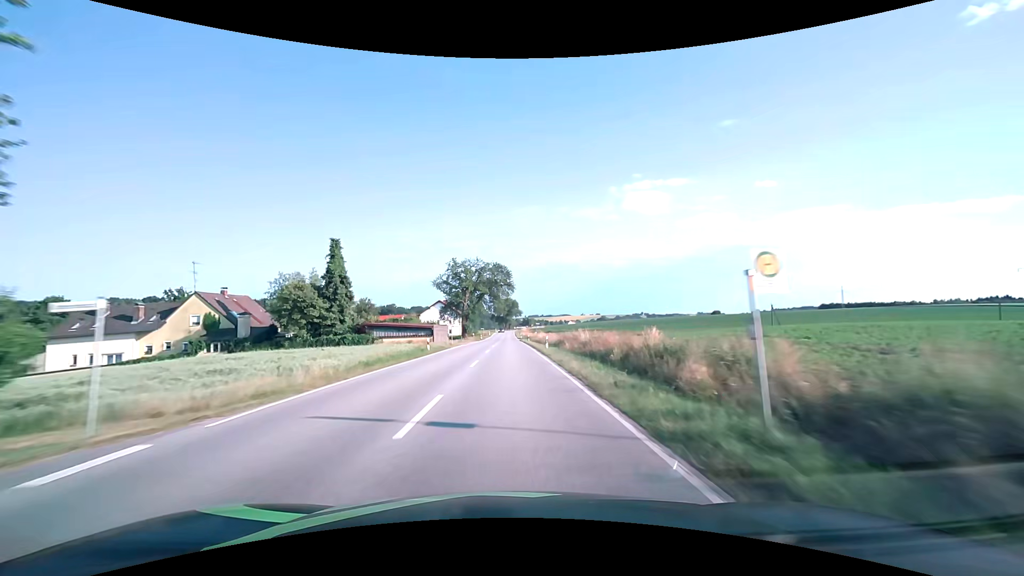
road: secondary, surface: asphalt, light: Day
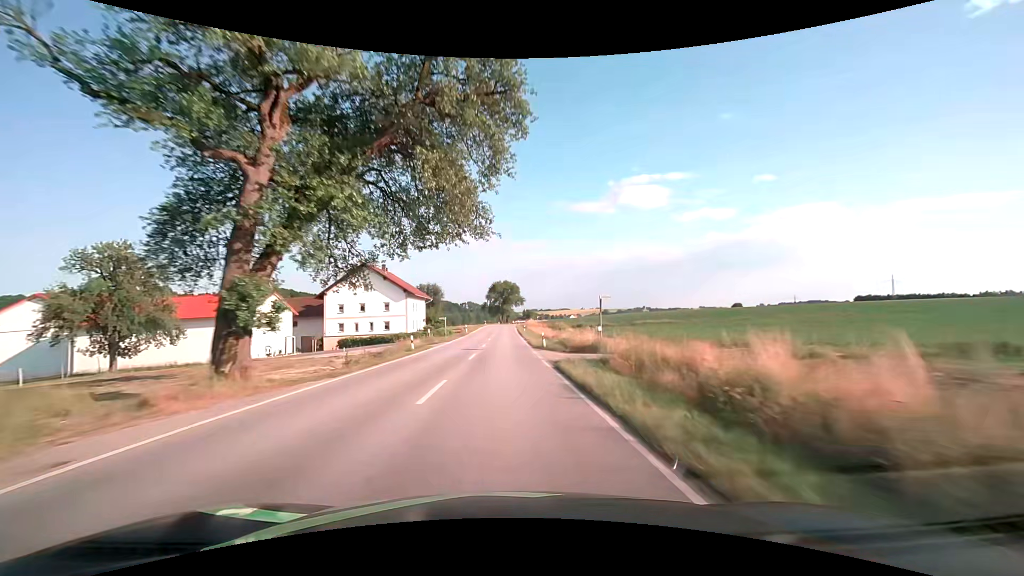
(+0.4, +69.5) m; 0°
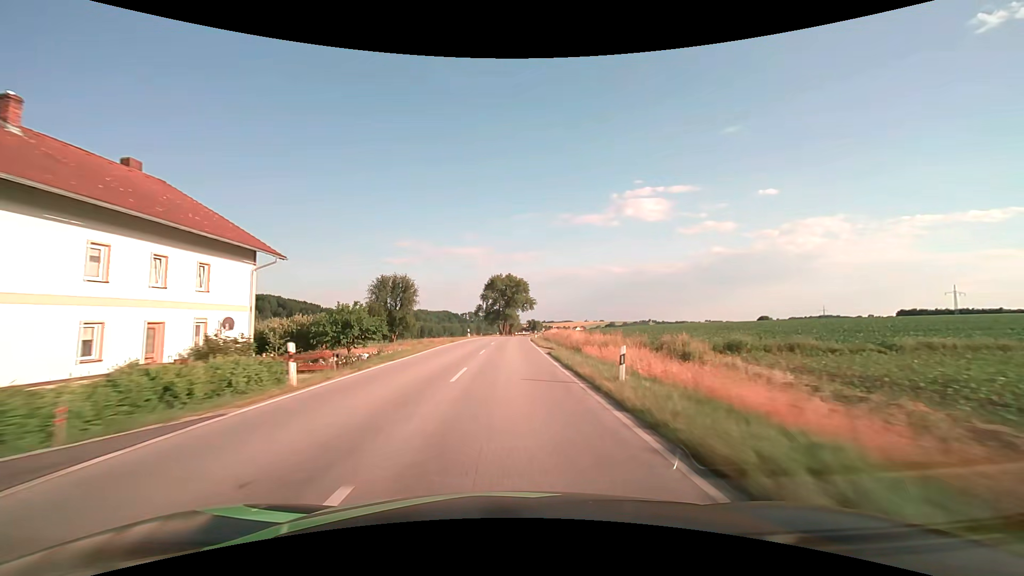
(-0.5, +56.3) m; 0°
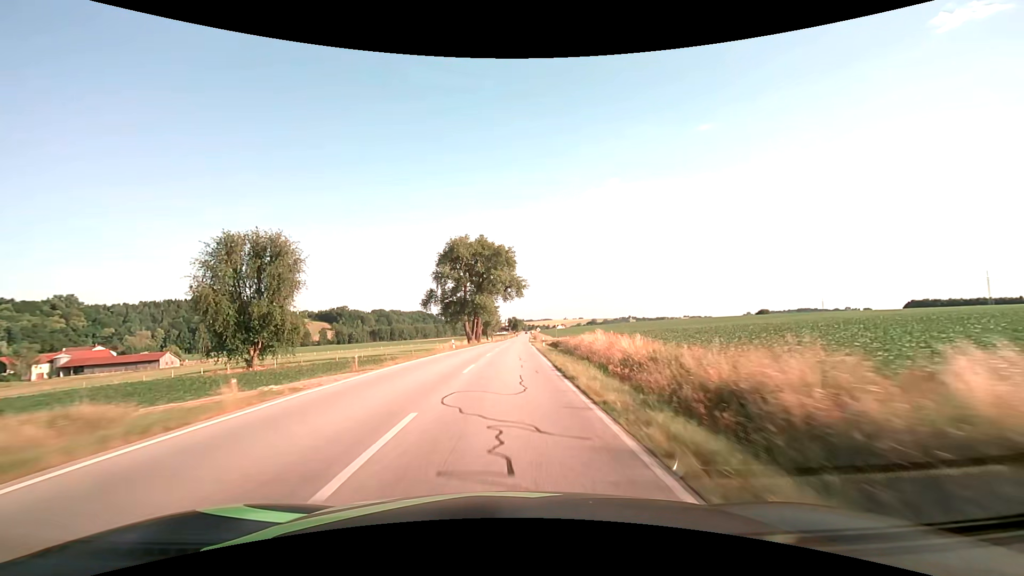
(+1.0, +56.1) m; +2°
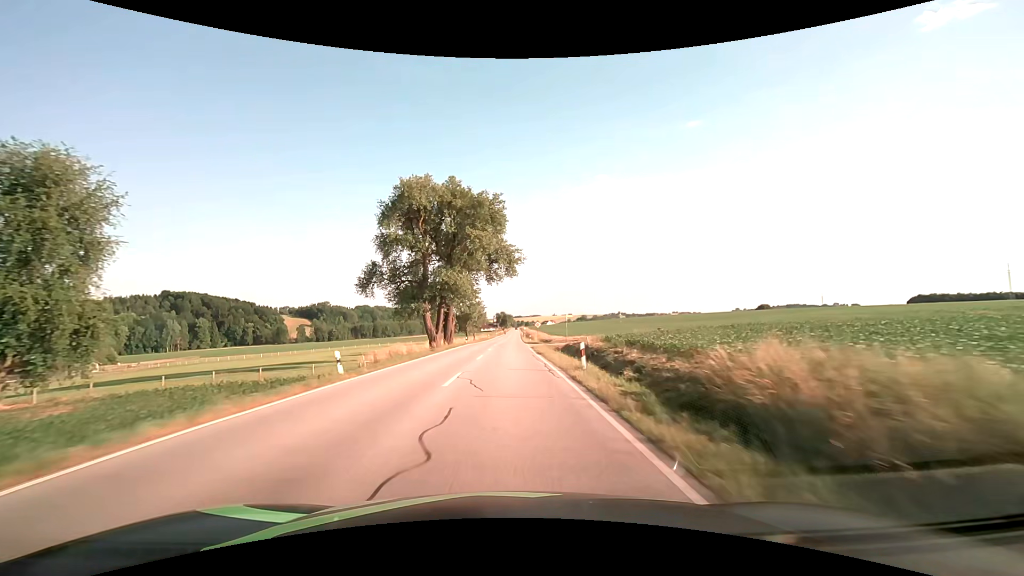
(+0.3, +28.2) m; +1°
